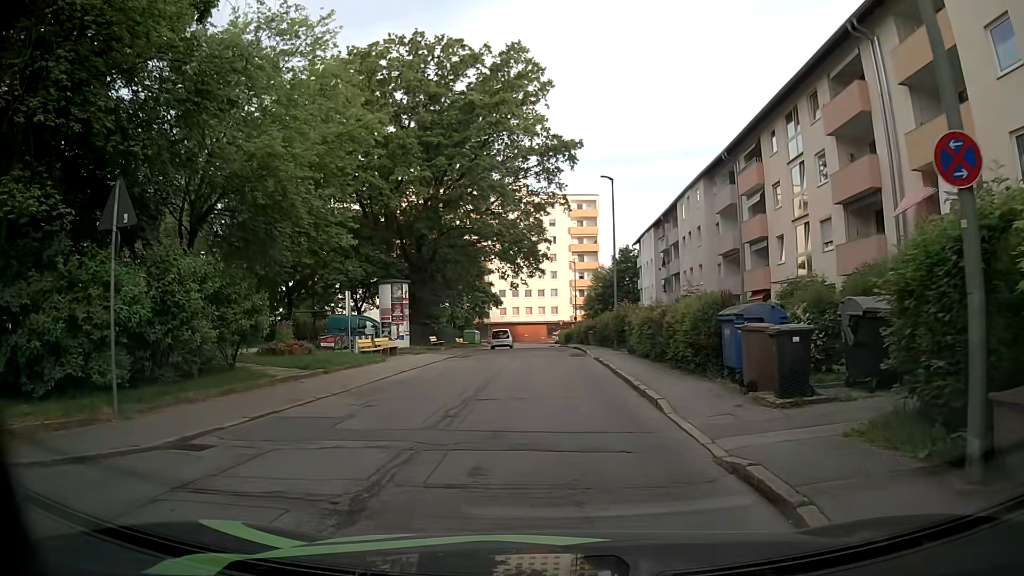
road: residential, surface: asphalt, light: Day
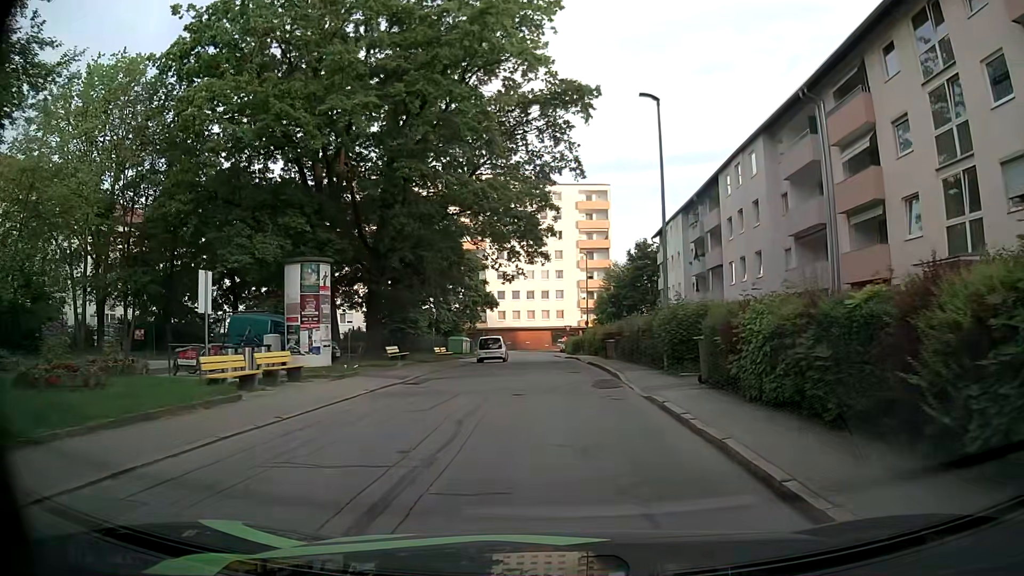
(-0.2, +12.4) m; 0°
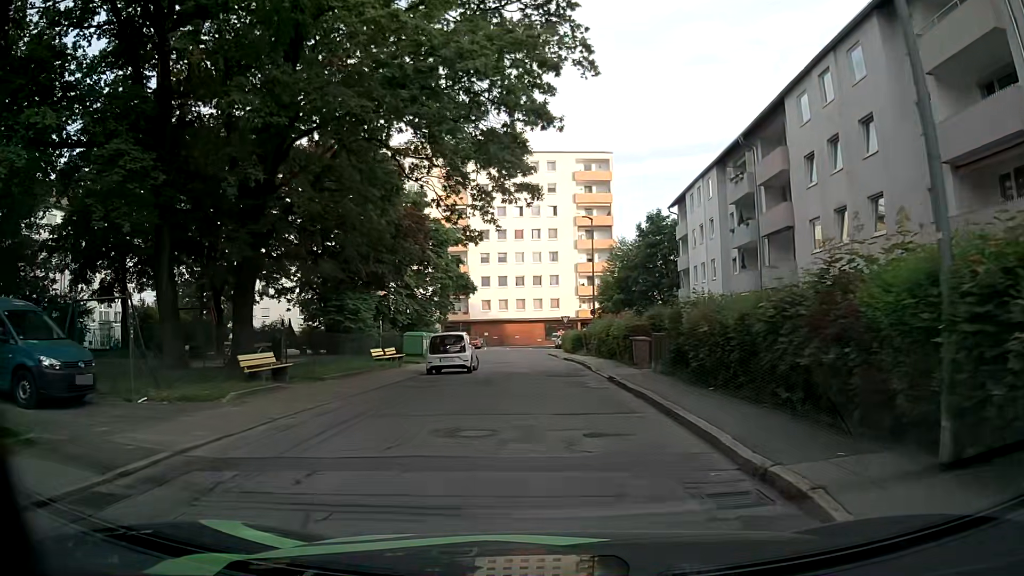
(-0.1, +14.2) m; -1°
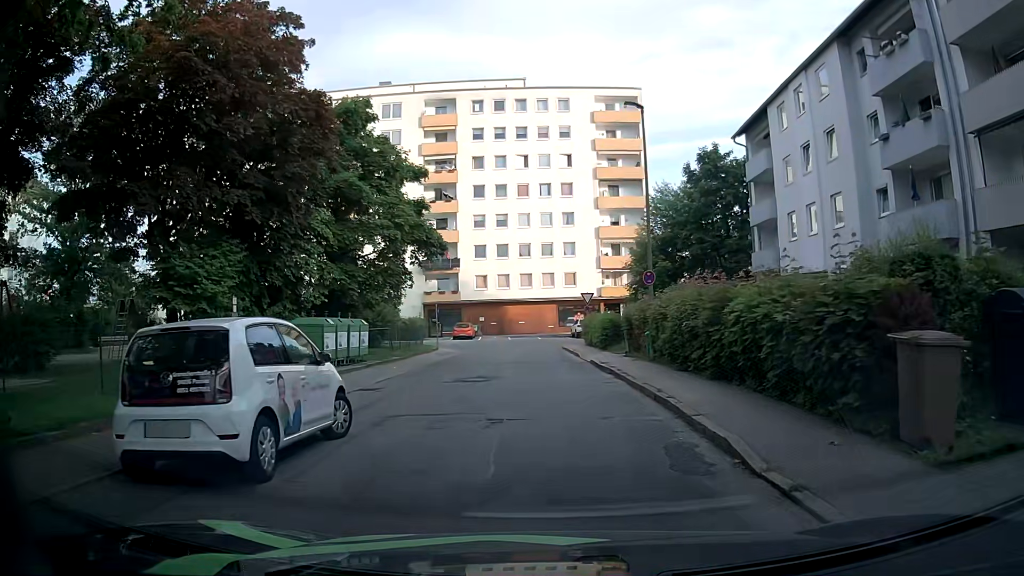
(+0.2, +18.2) m; +1°
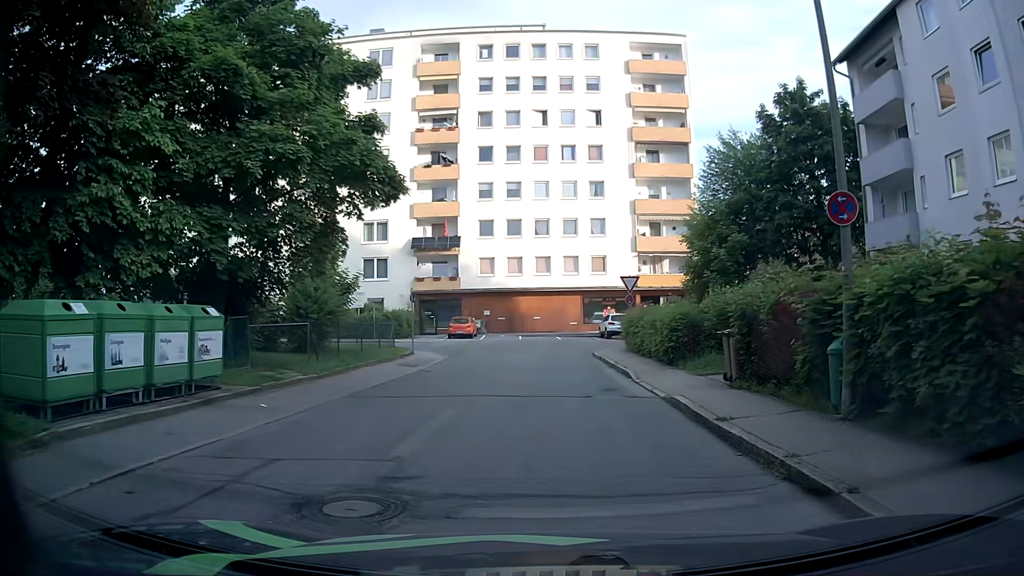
(-0.5, +12.4) m; -2°
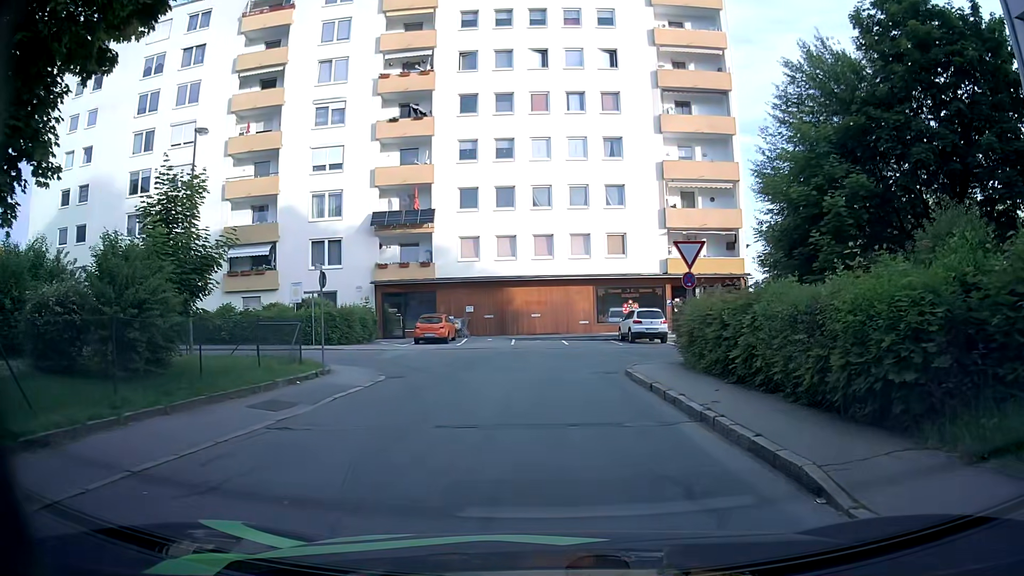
(-0.2, +11.7) m; -1°
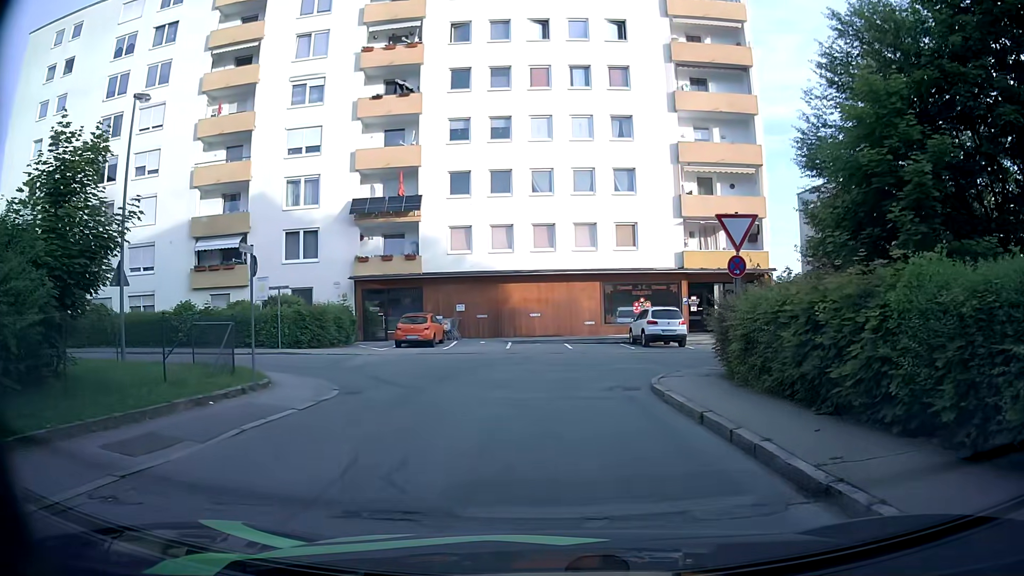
(0.0, +4.3) m; -1°
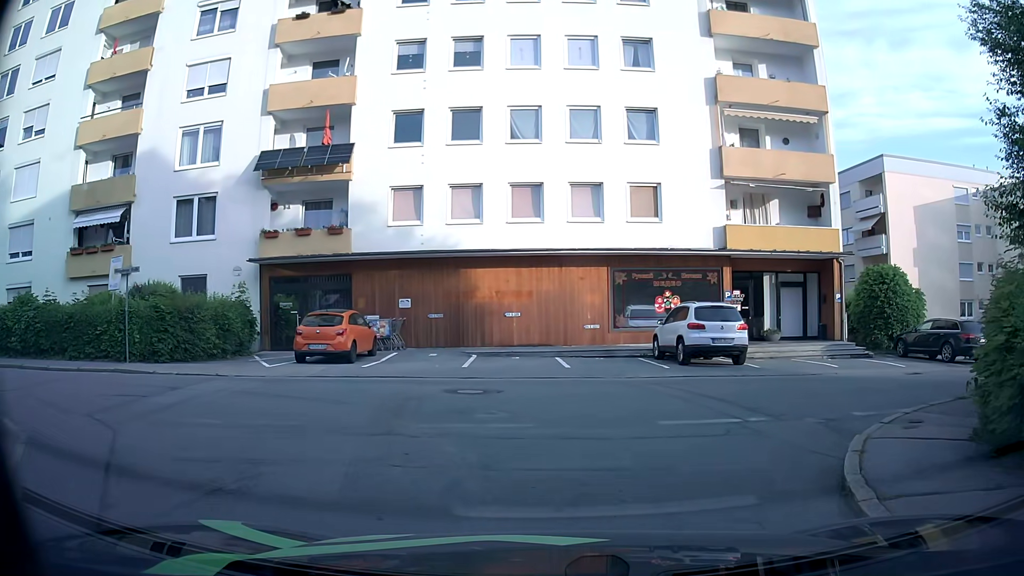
(+0.2, +10.2) m; +3°
